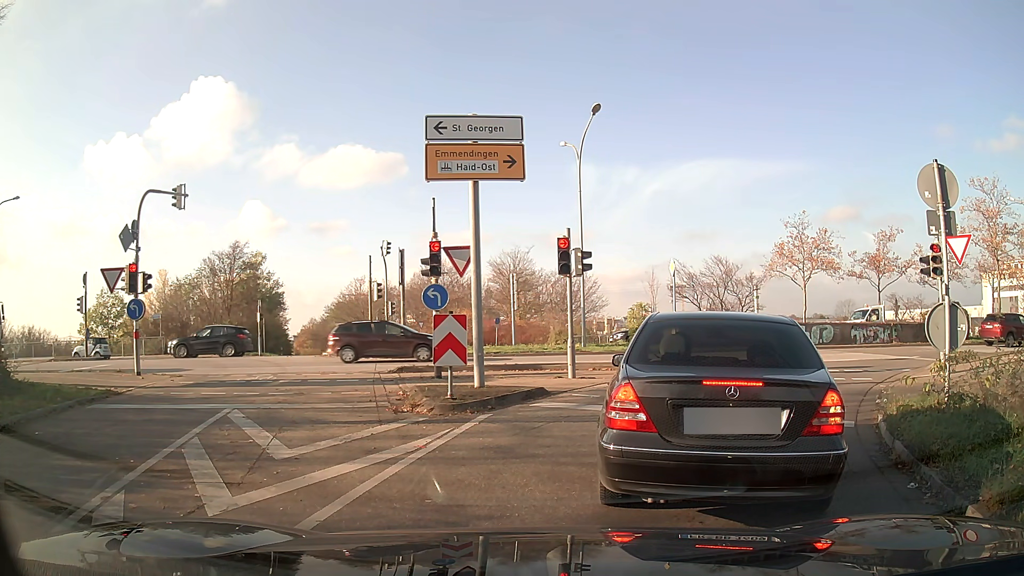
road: primary_link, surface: asphalt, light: Day
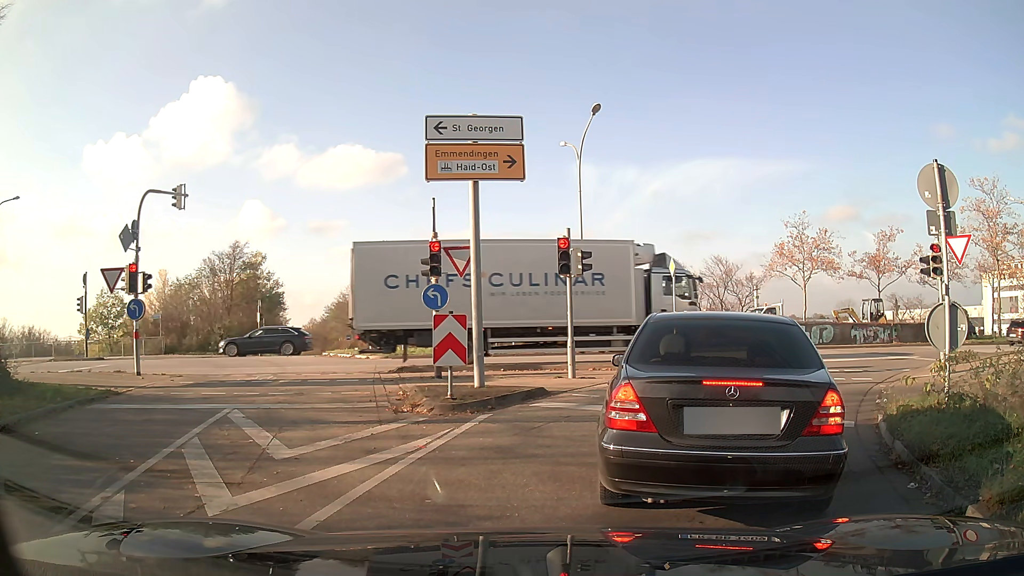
(0.0, 0.0) m; 0°
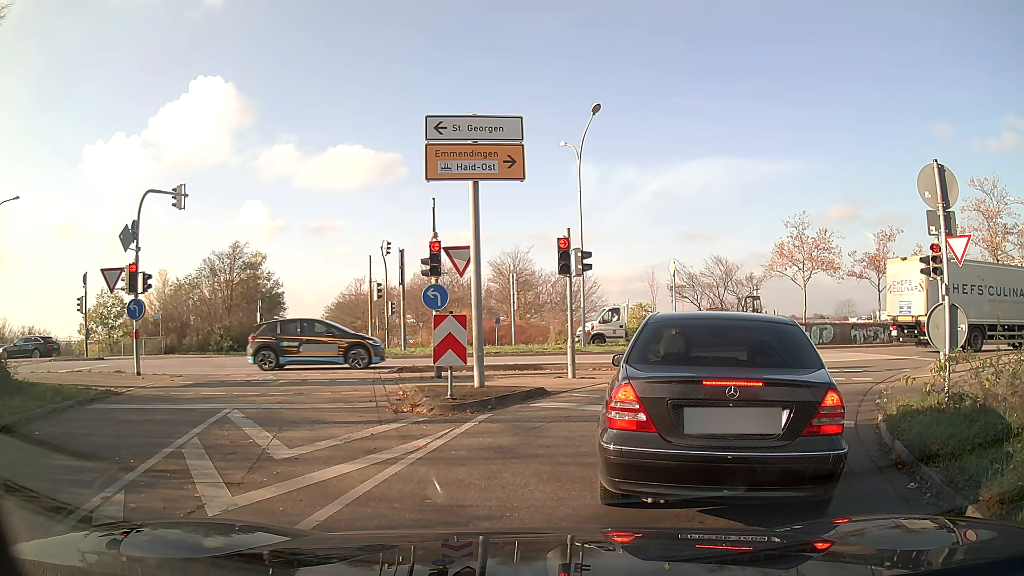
(0.0, 0.0) m; 0°
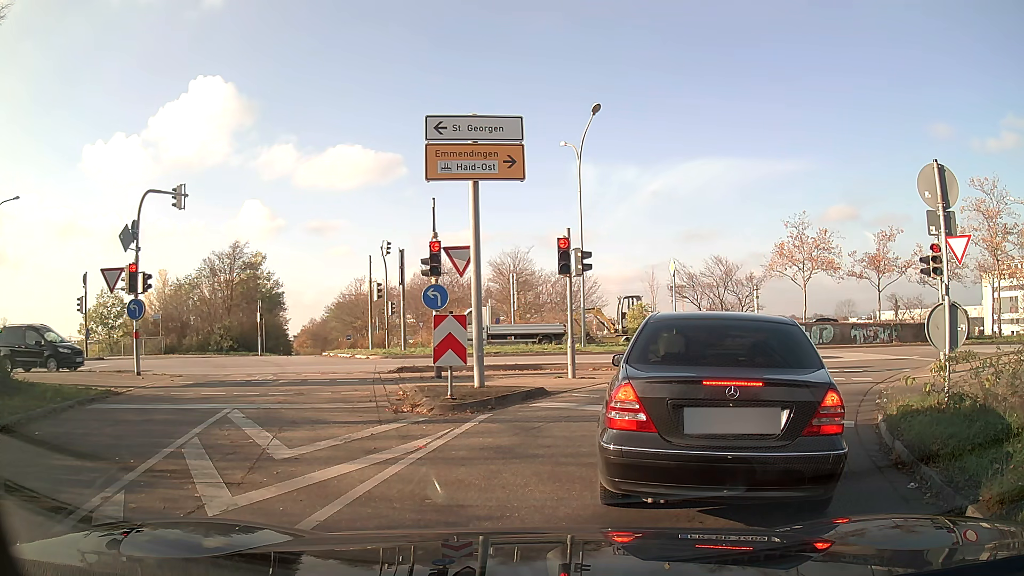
(0.0, 0.0) m; 0°
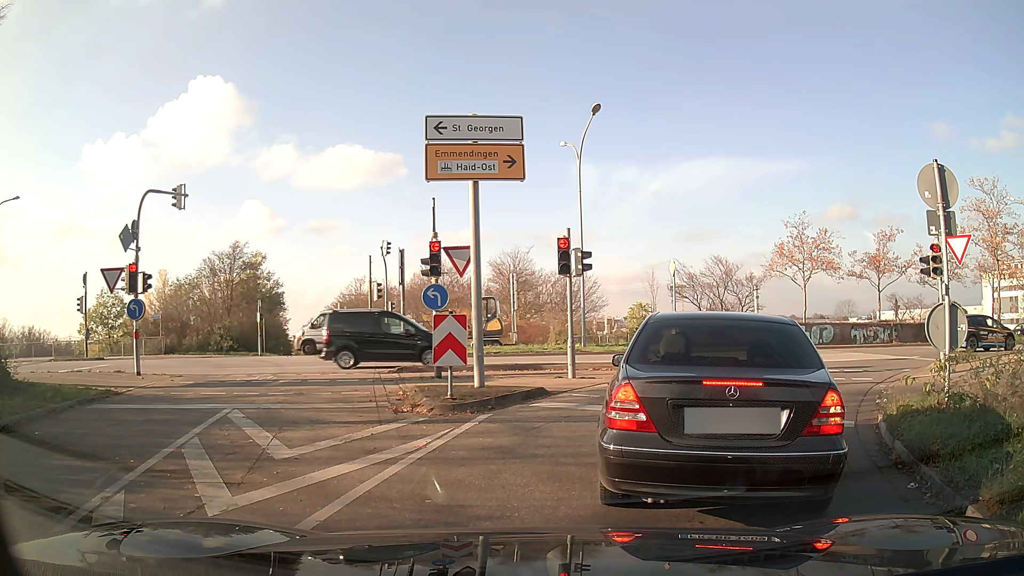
(0.0, 0.0) m; 0°
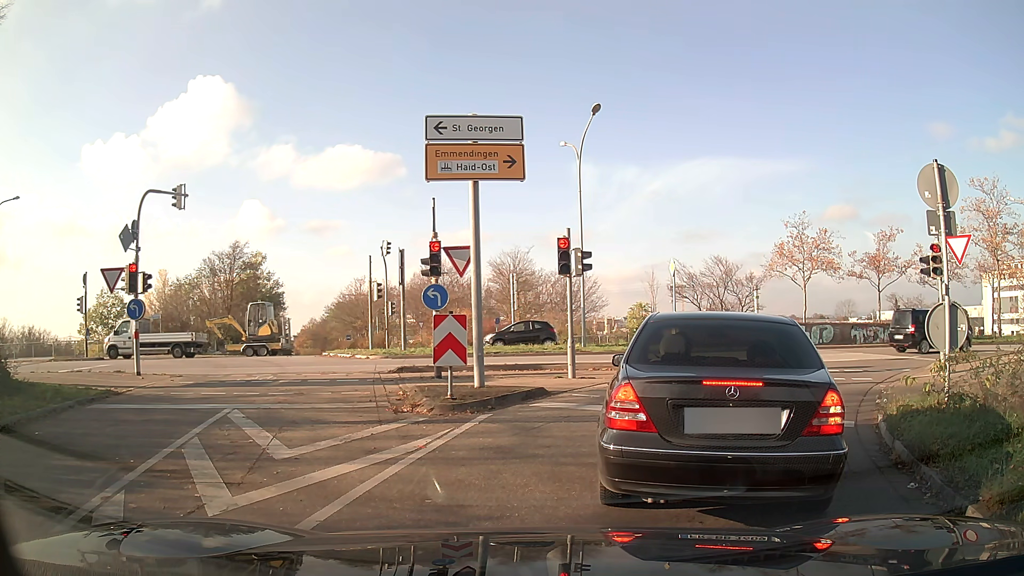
(0.0, 0.0) m; 0°
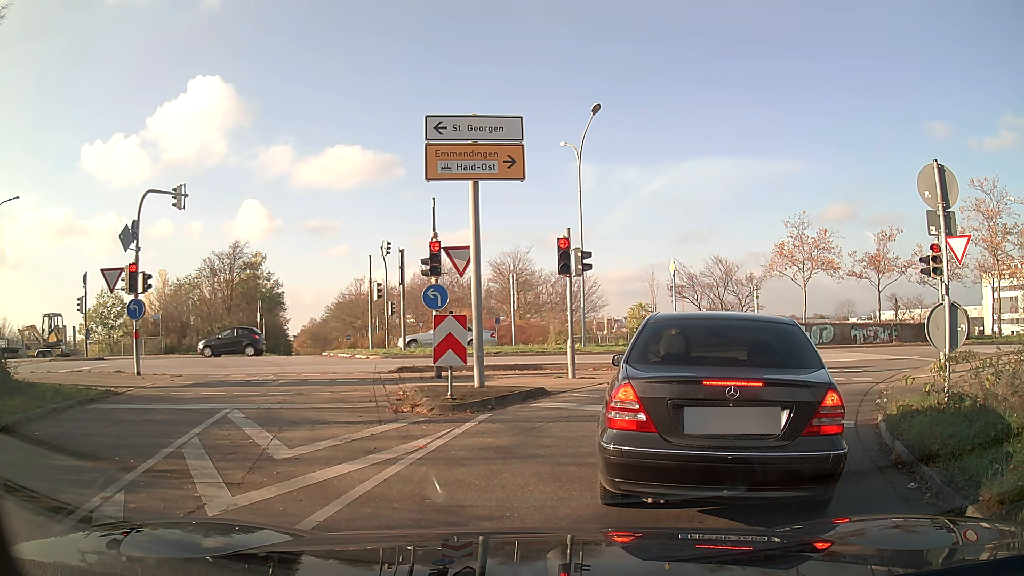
(0.0, 0.0) m; 0°
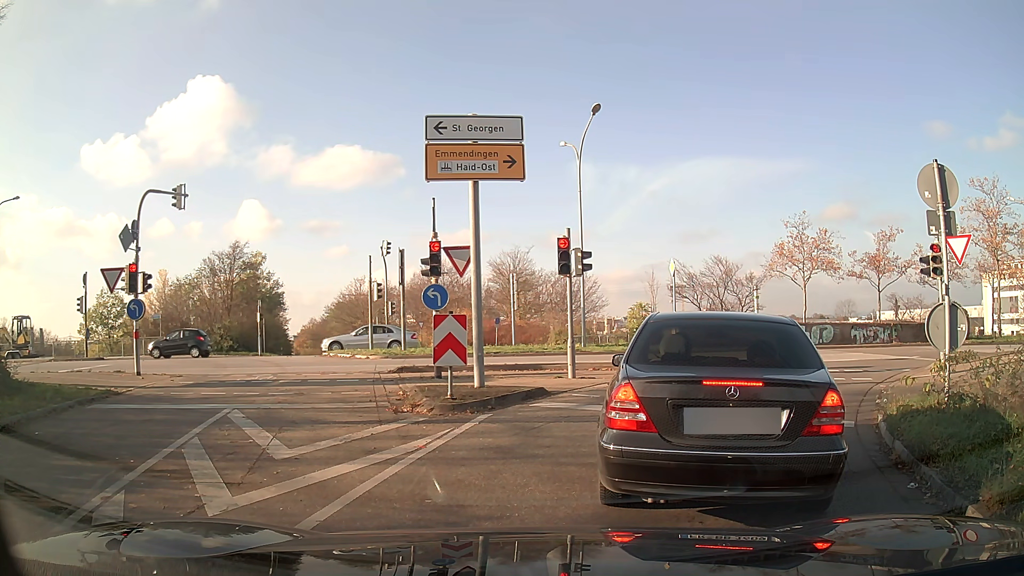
(0.0, 0.0) m; 0°
